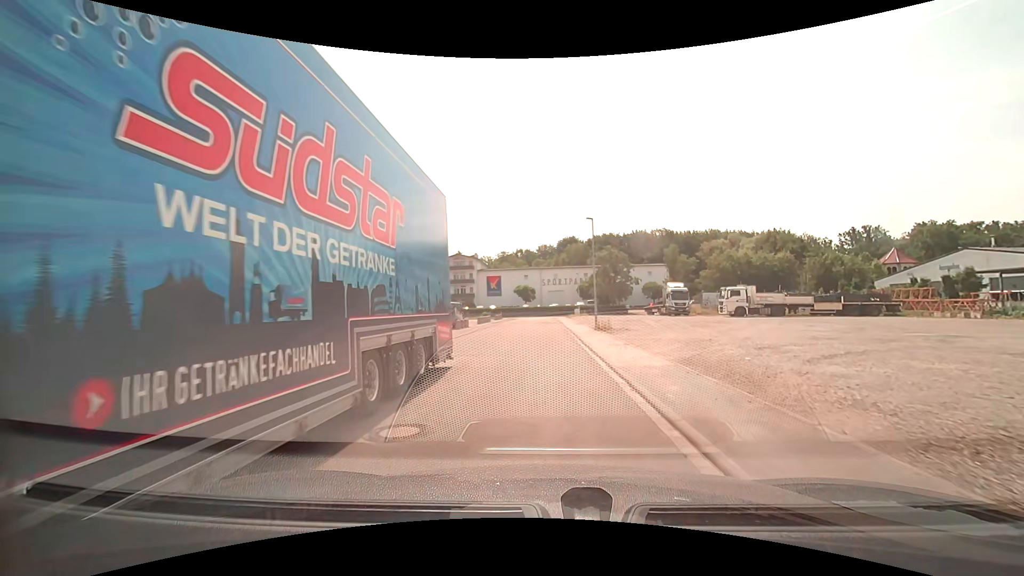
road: residential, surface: asphalt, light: Day
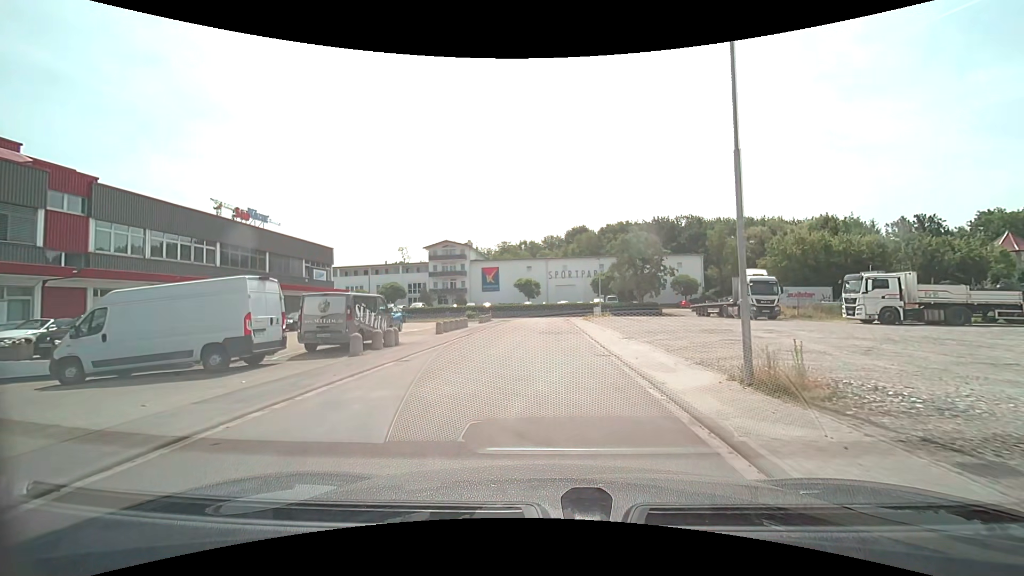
(-0.3, +20.6) m; -1°
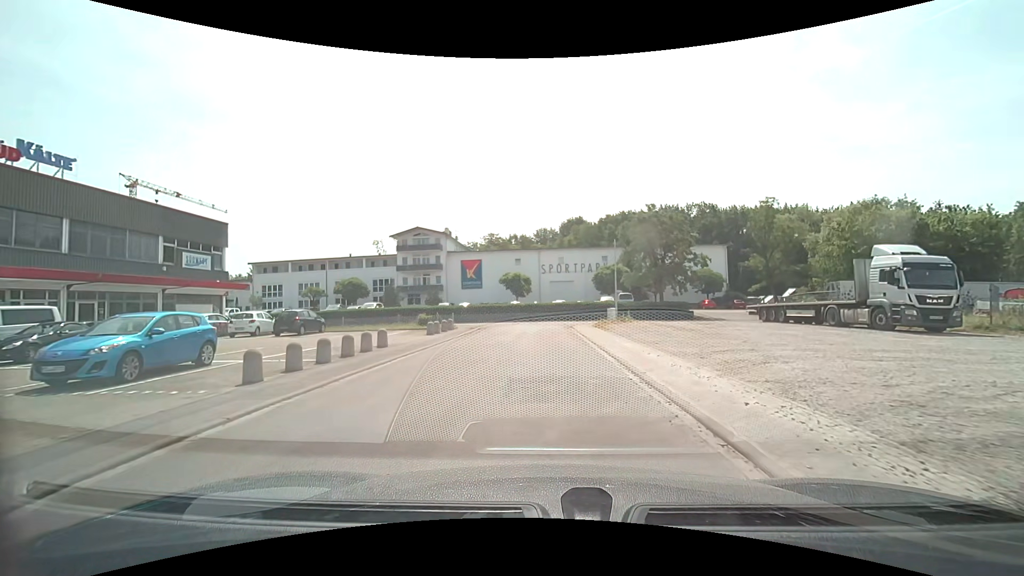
(0.0, +16.8) m; +1°
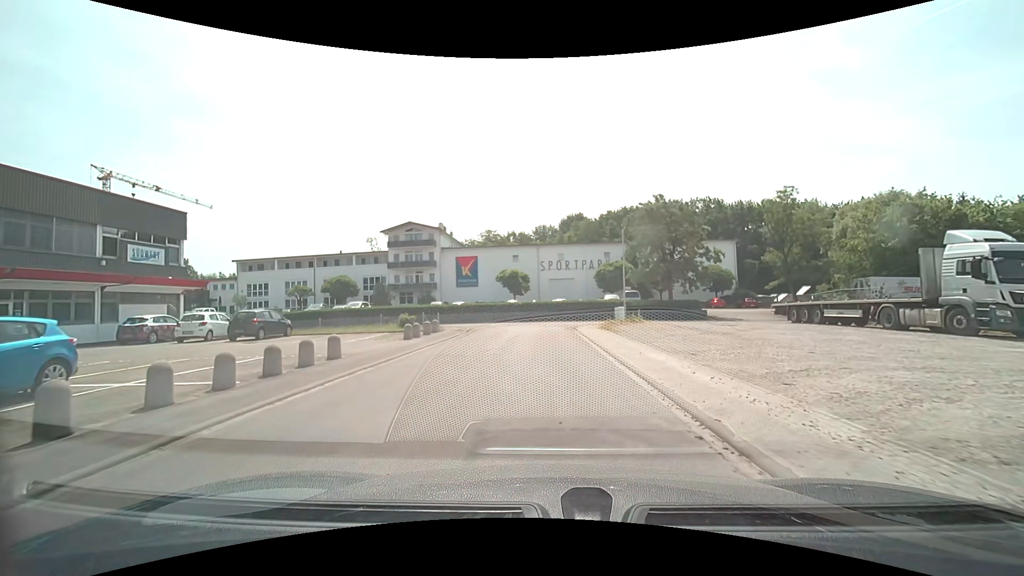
(0.0, +4.2) m; 0°
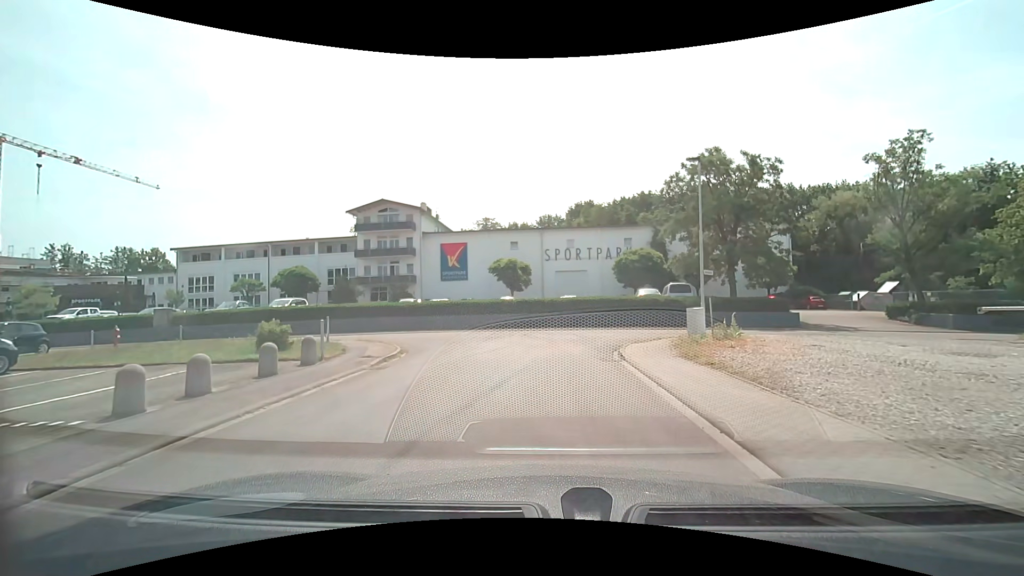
(0.0, +15.0) m; 0°
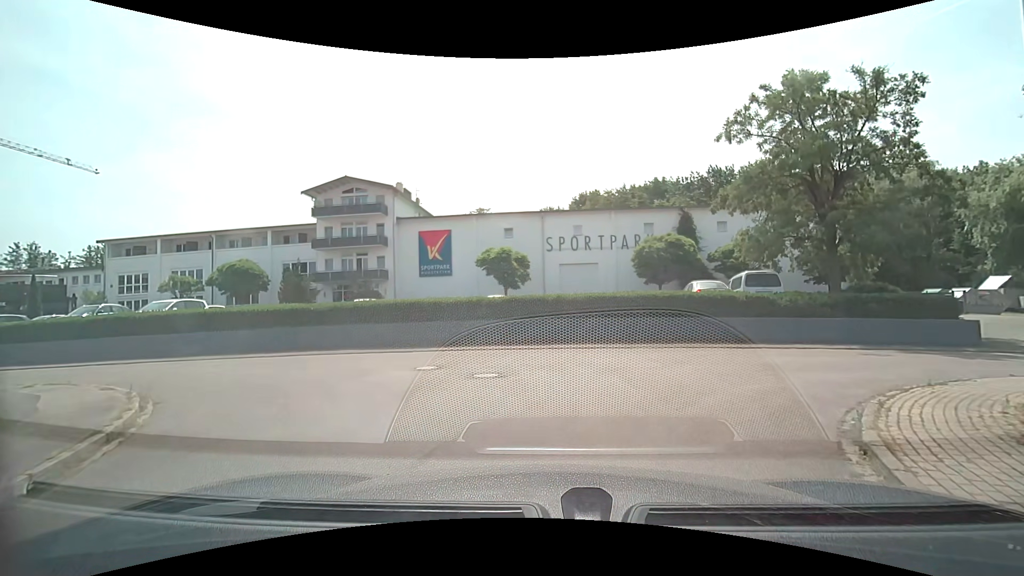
(0.0, +11.6) m; 0°
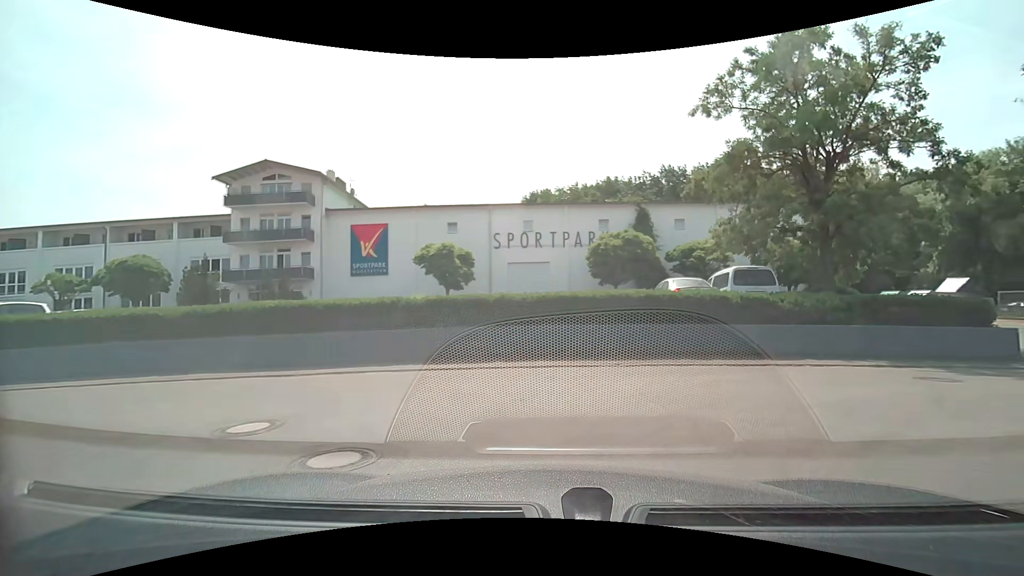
(0.0, +4.7) m; +3°
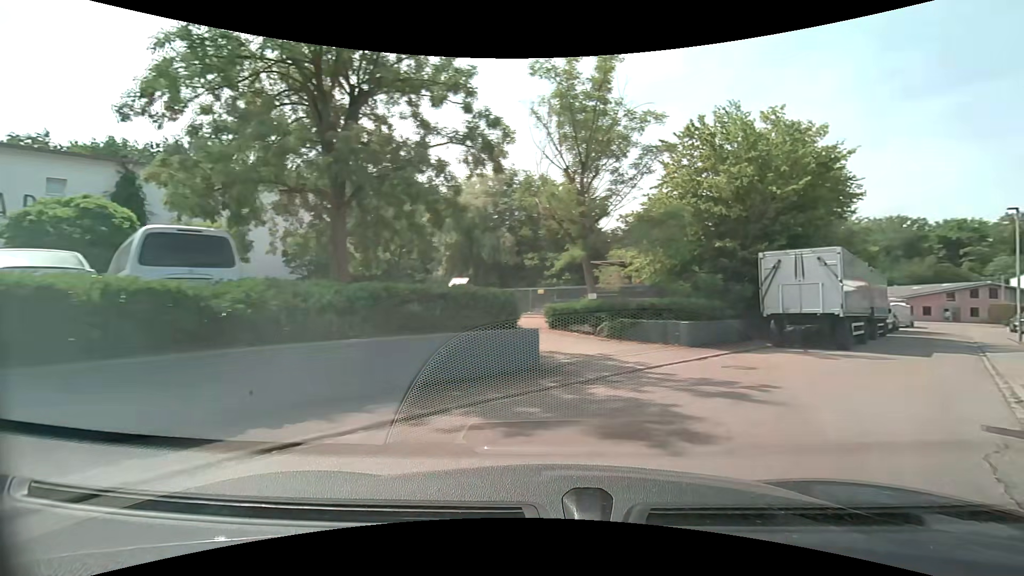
(+3.4, +8.3) m; +45°
(+4, +9) (+11, +16) (+18, +23) (+25, +30) (+32, +38) (+39, +45) (+45, +52) (+53, +59) (+62, +63) (+72, +61) m
